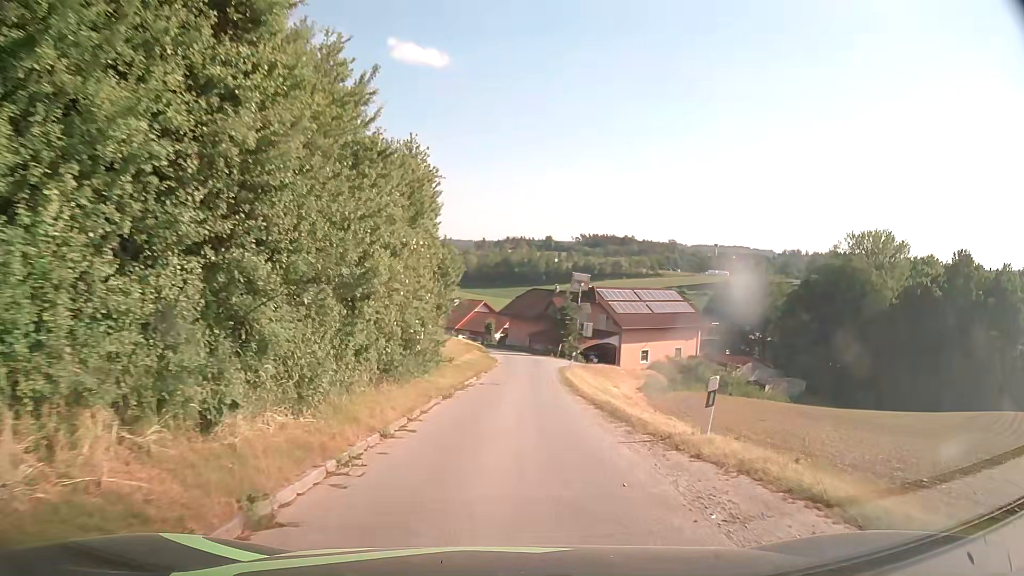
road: unclassified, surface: asphalt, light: Day
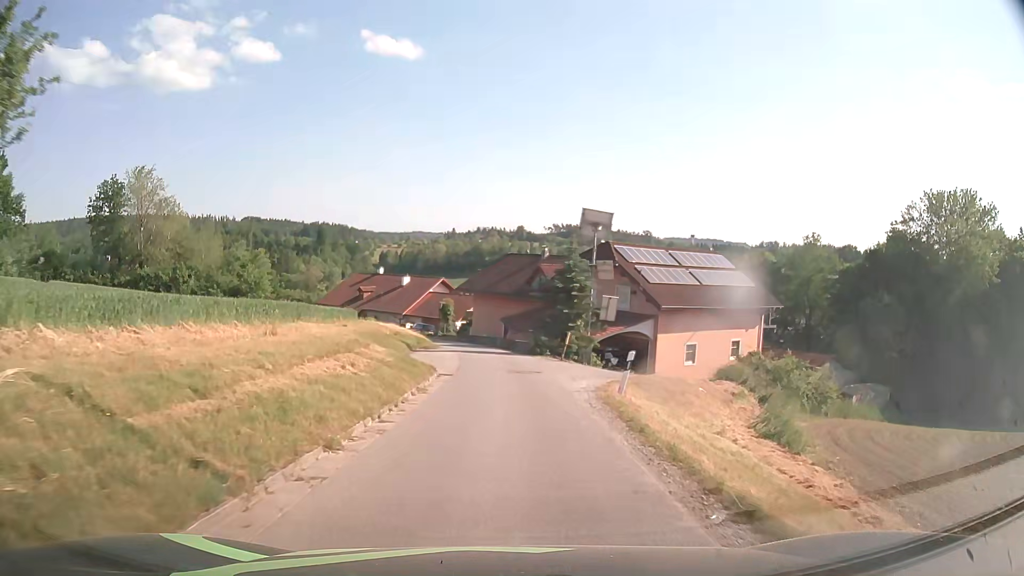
(+0.6, +26.1) m; +2°
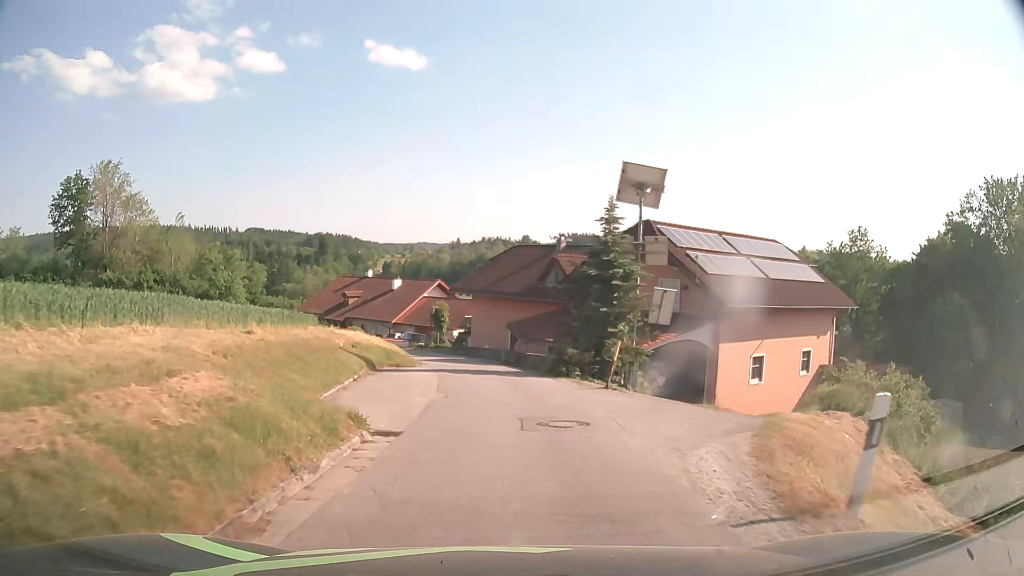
(0.0, +10.7) m; 0°
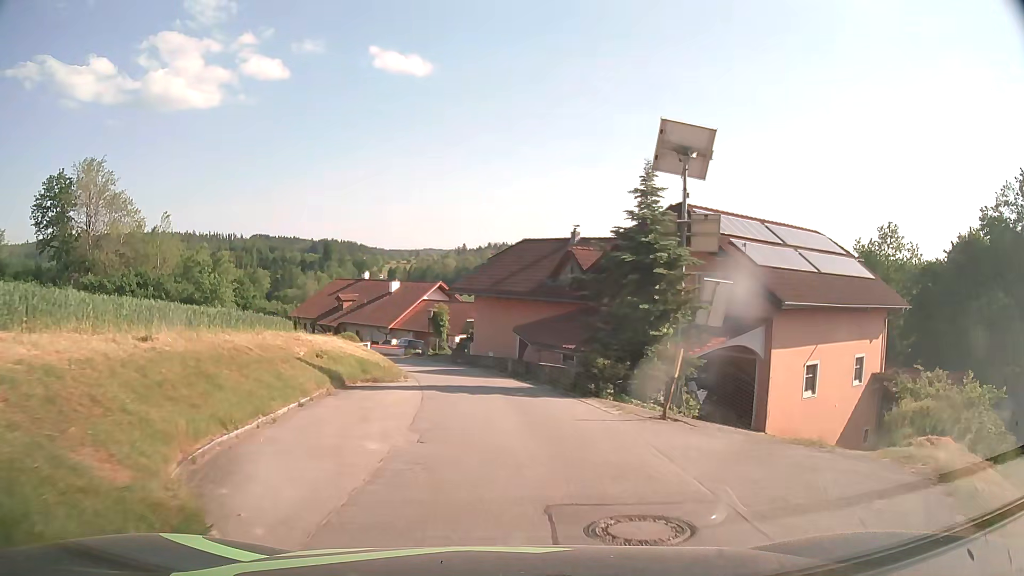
(0.0, +5.3) m; -1°
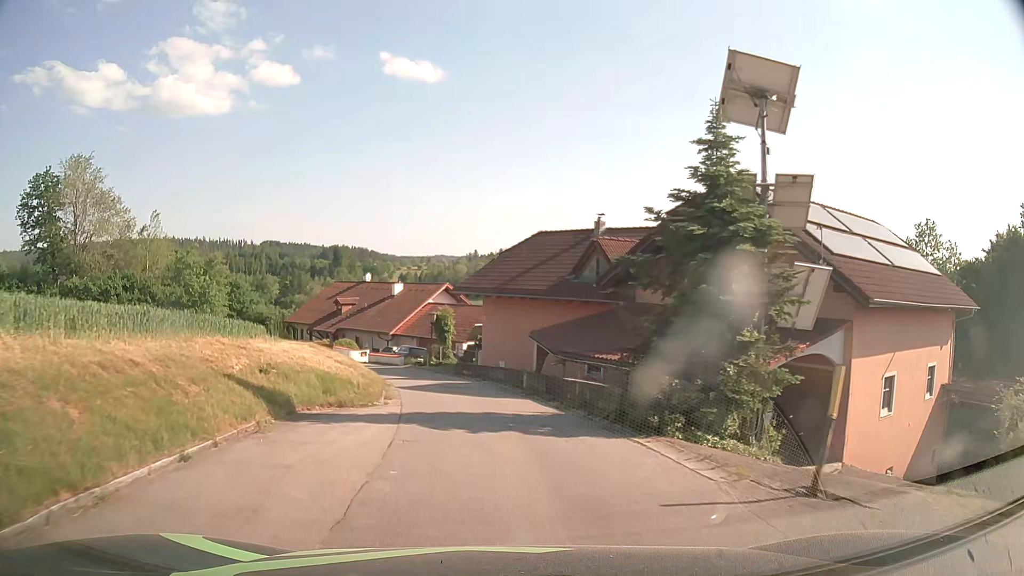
(0.0, +5.2) m; 0°
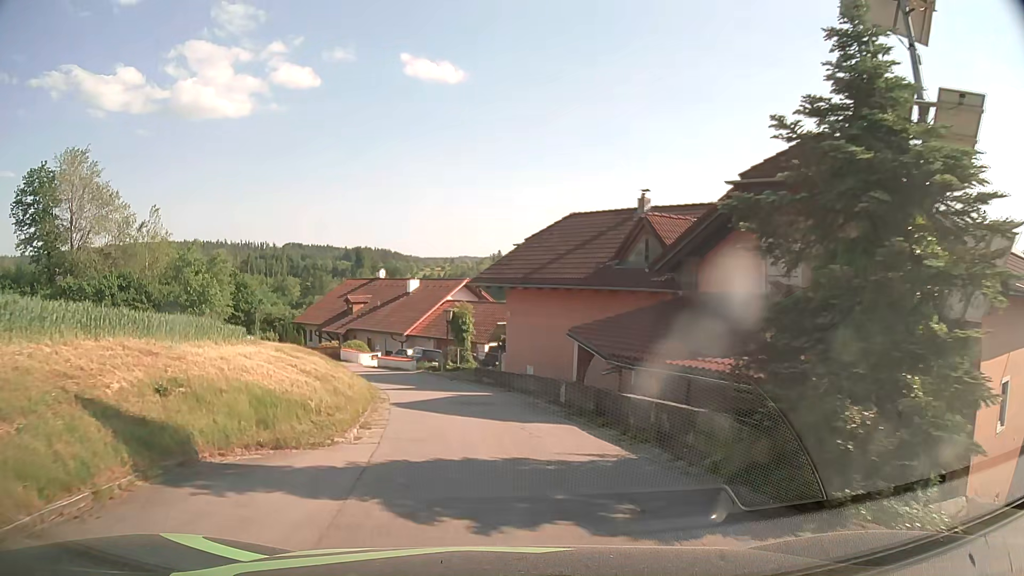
(-0.1, +5.2) m; -1°
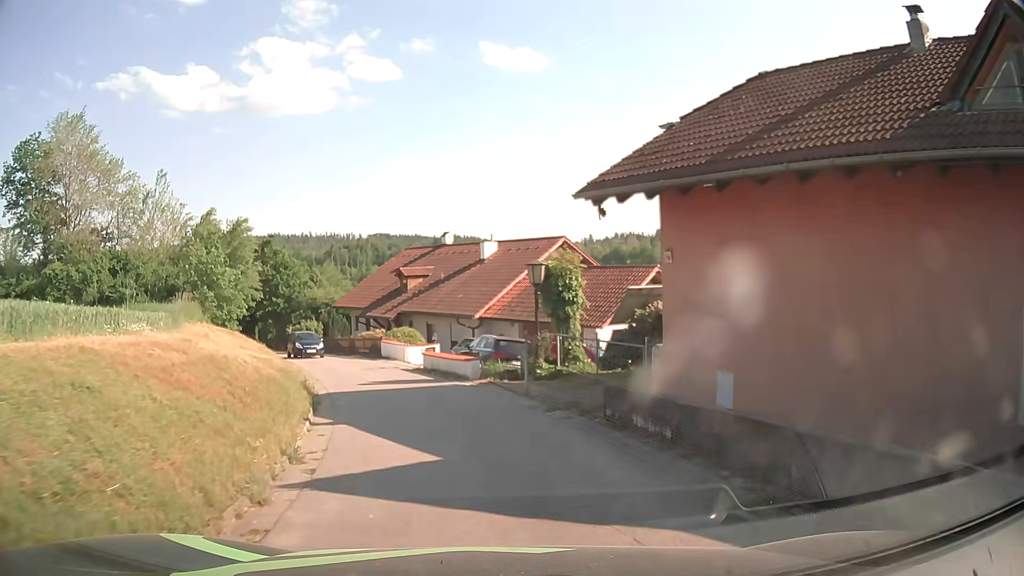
(-1.2, +15.1) m; -9°
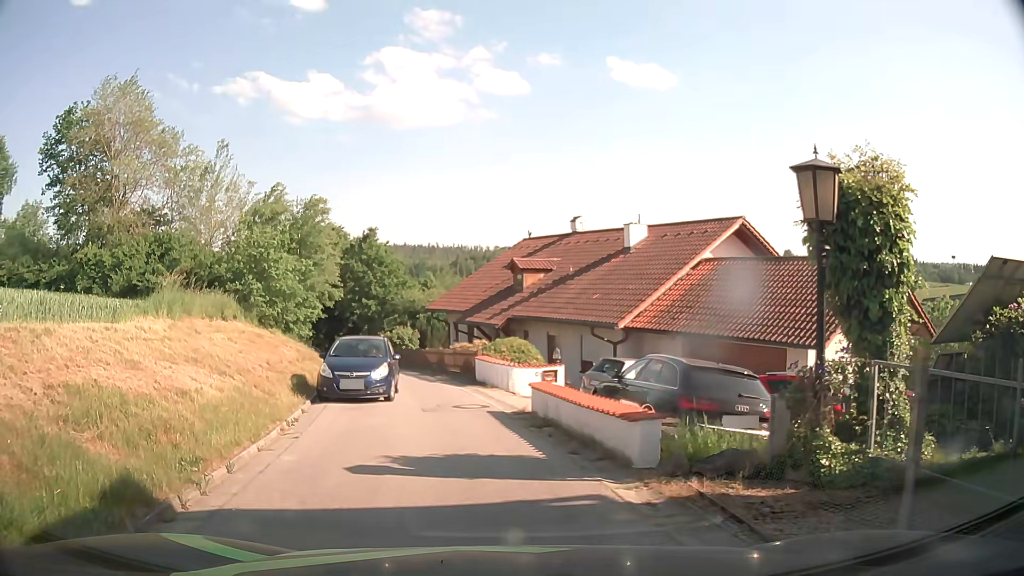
(-0.6, +10.3) m; -12°
